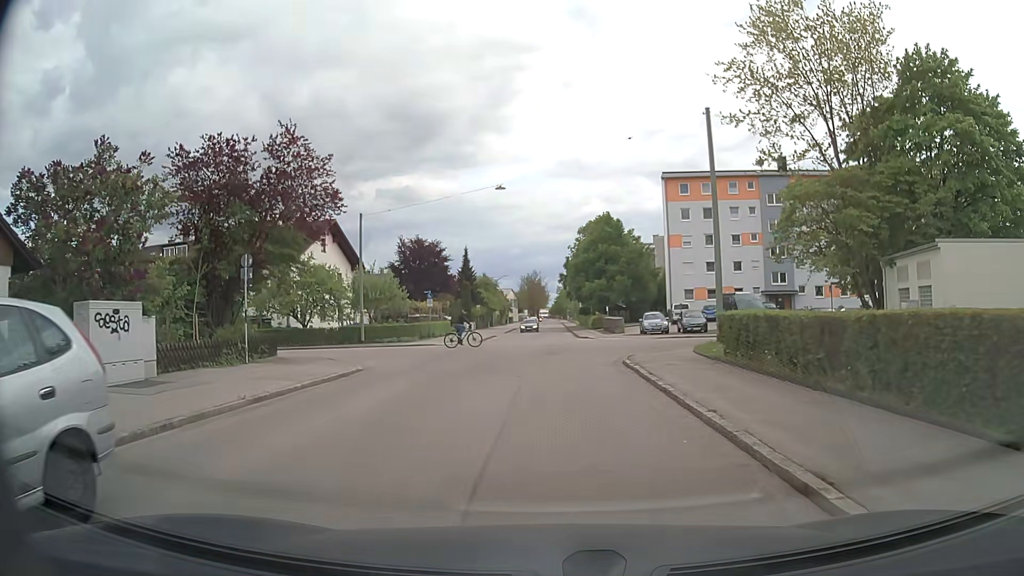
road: residential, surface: asphalt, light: Day
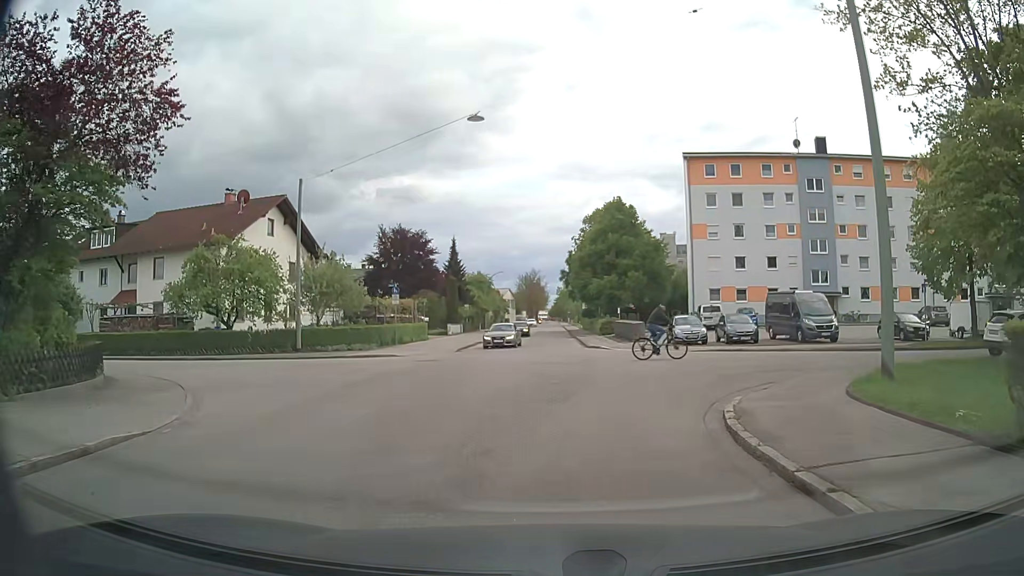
(+0.1, +11.1) m; 0°
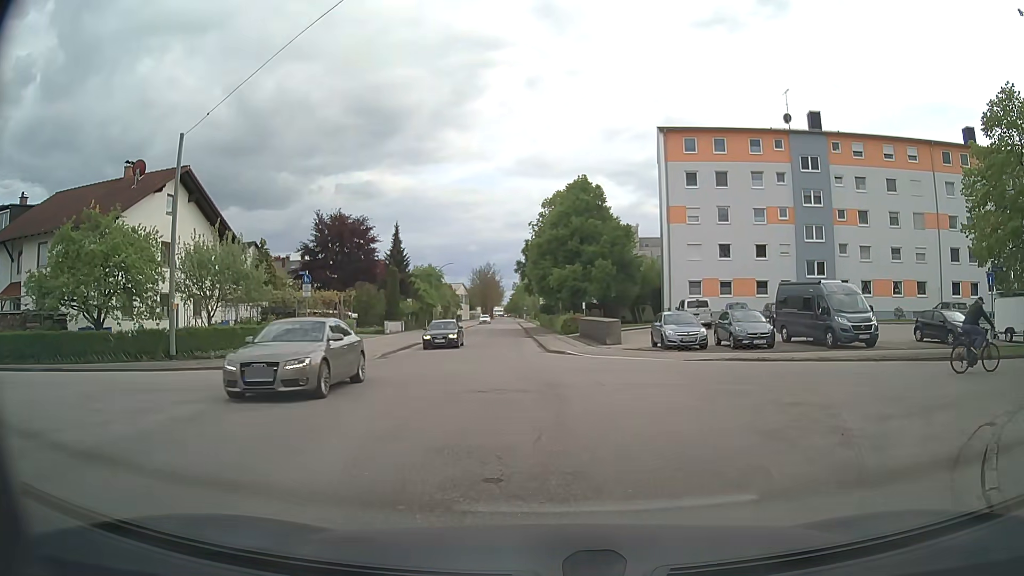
(+0.2, +8.1) m; +4°
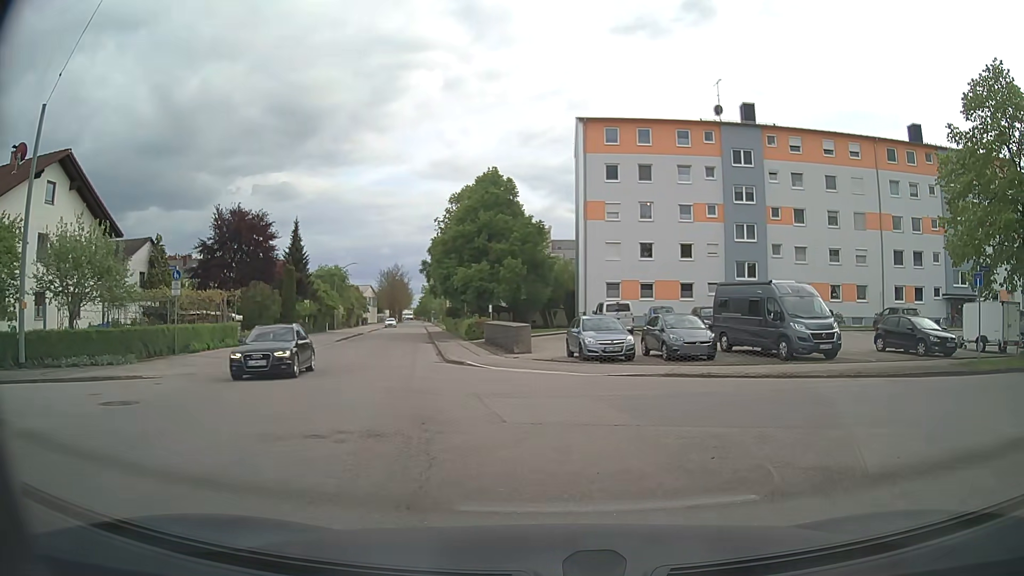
(+0.3, +4.3) m; +8°
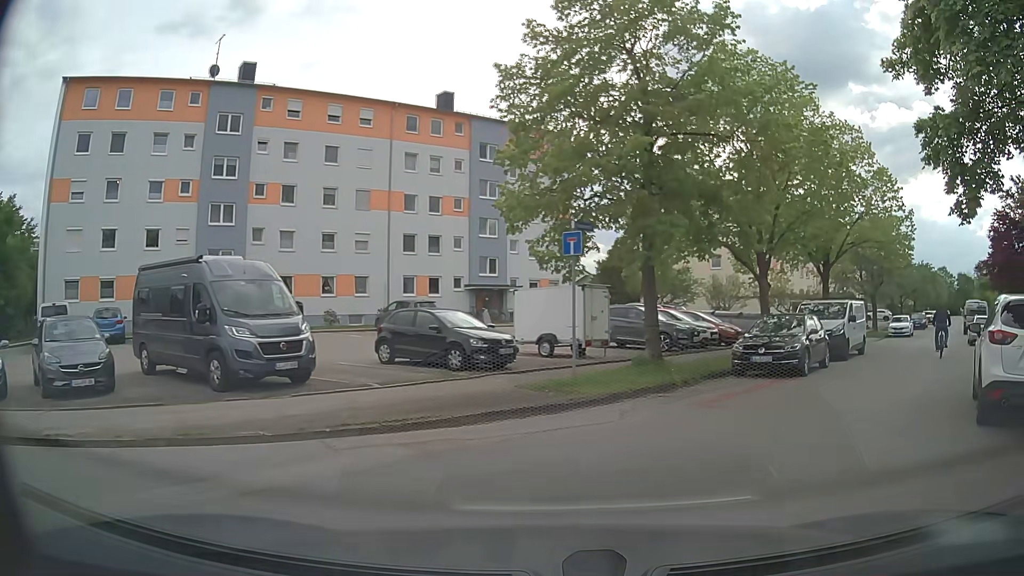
(+3.1, +8.6) m; +39°
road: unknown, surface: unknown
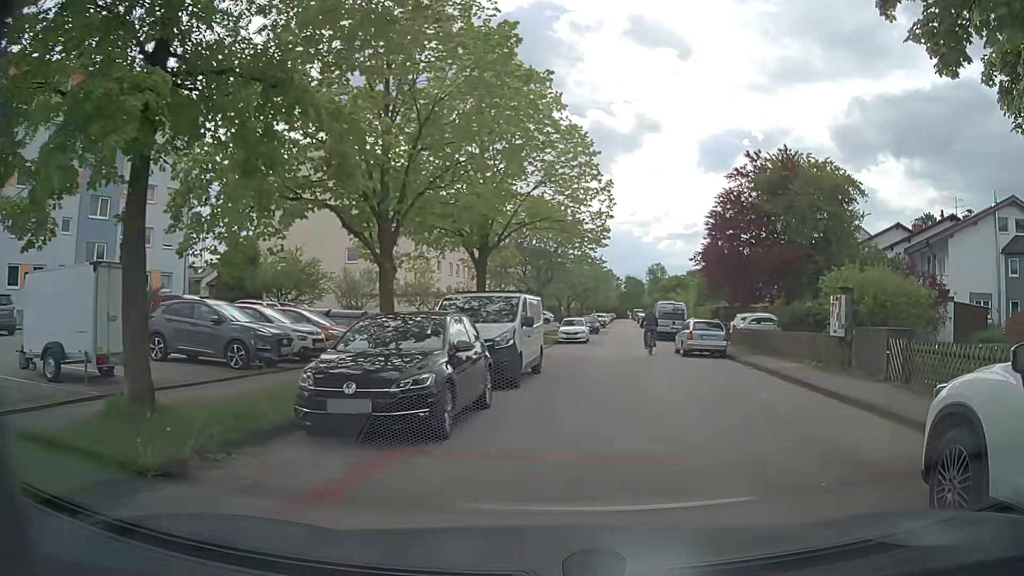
(+2.5, +7.7) m; +34°
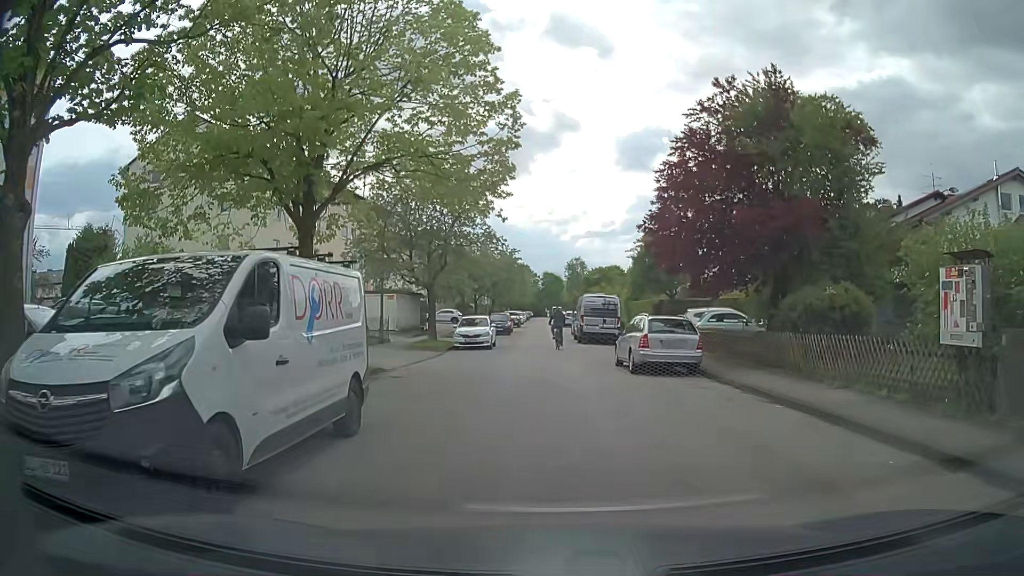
(+0.7, +9.3) m; +5°
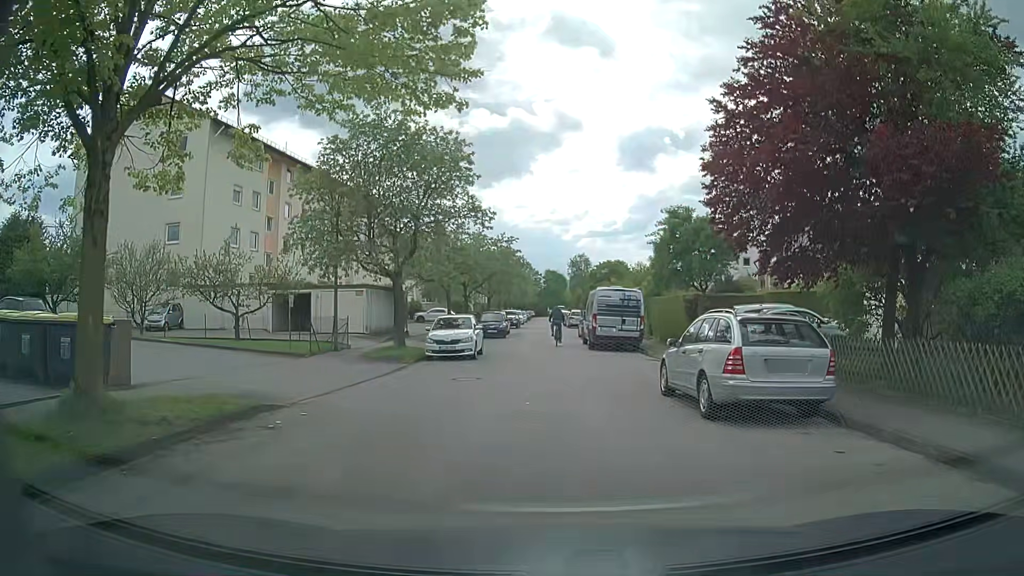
(0.0, +7.6) m; 0°
